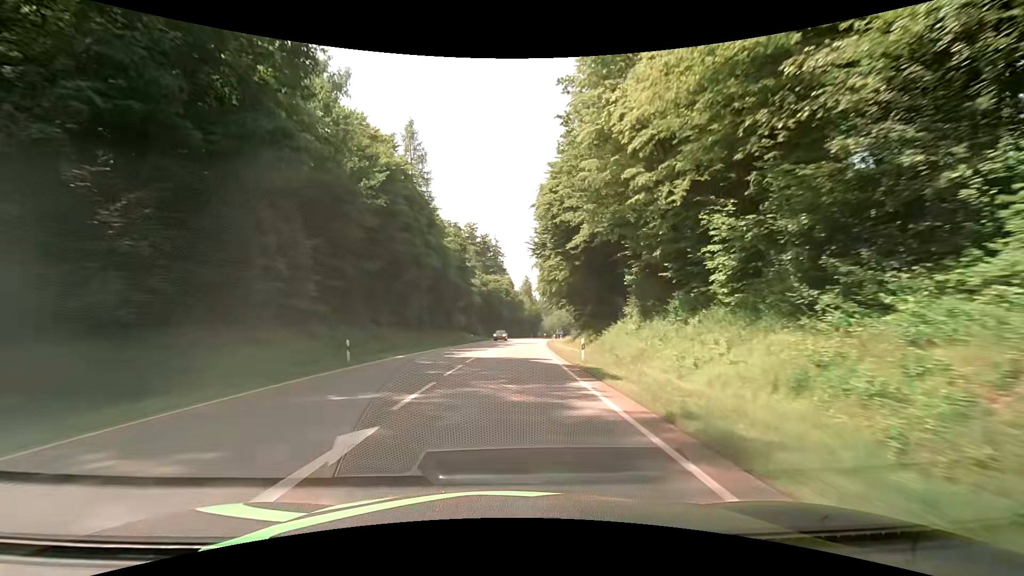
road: secondary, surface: asphalt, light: Day
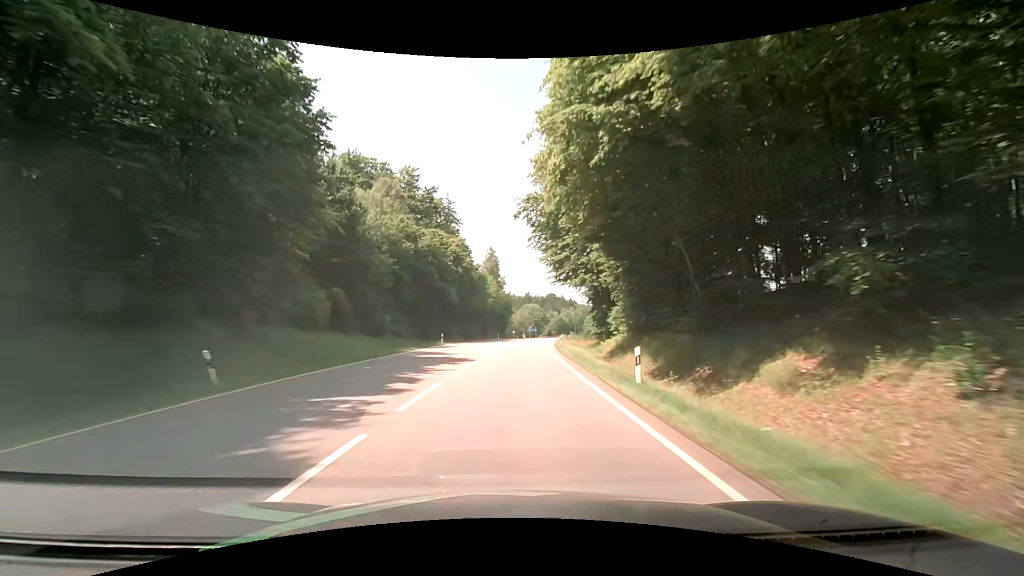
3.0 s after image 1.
(+1.7, +54.0) m; +4°
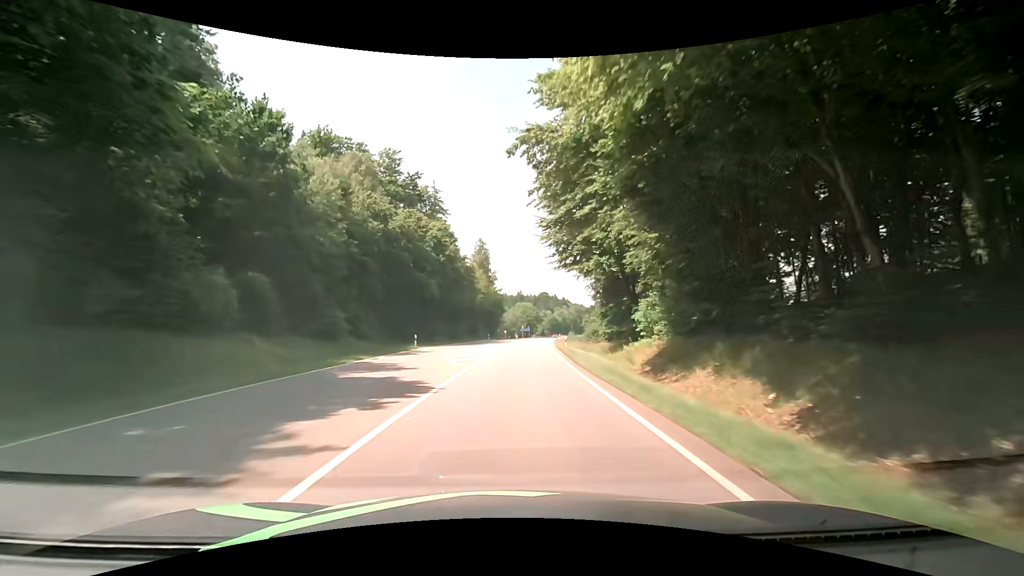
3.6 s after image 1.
(+0.1, +10.8) m; +1°
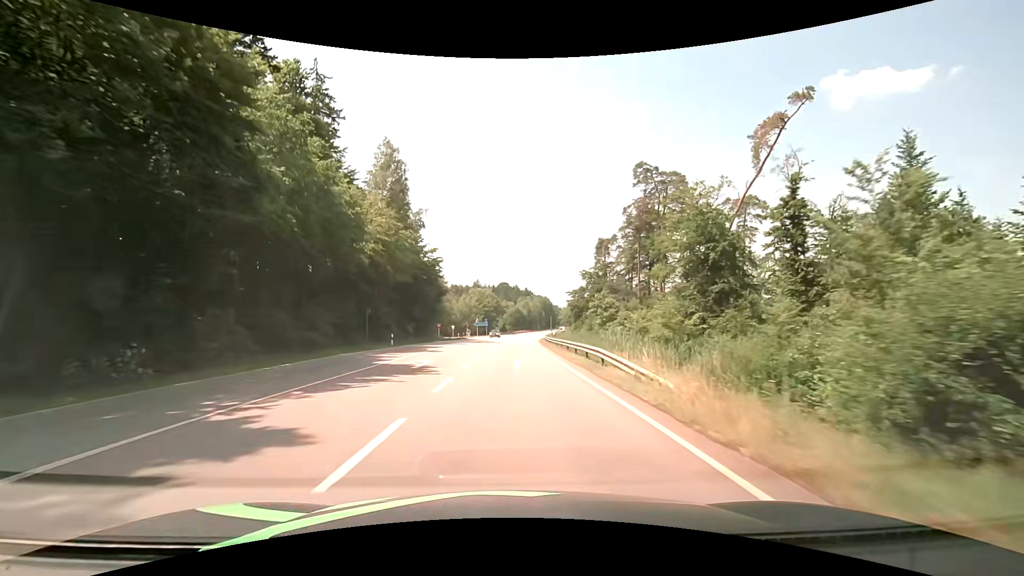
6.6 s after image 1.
(+2.2, +54.1) m; +5°
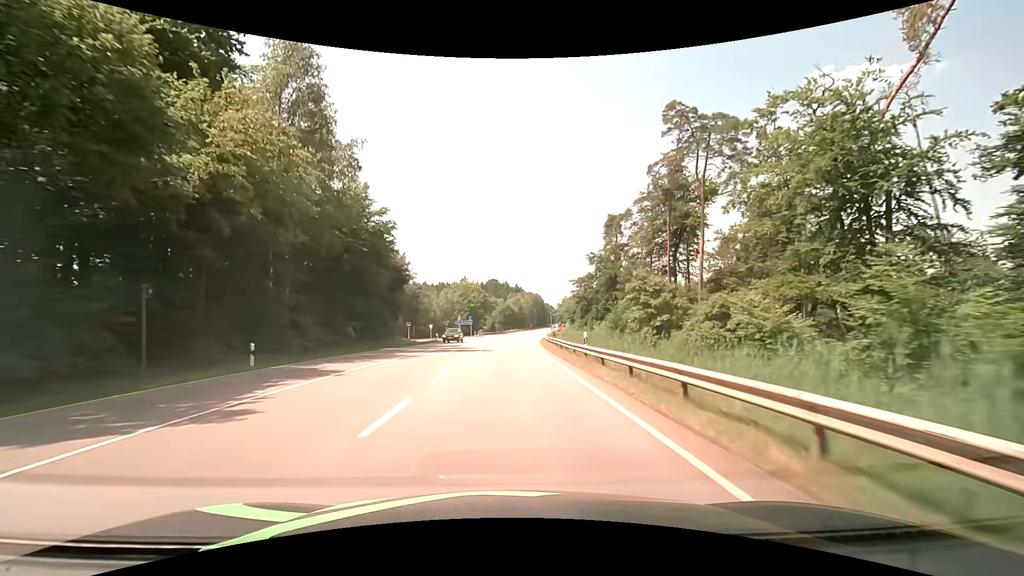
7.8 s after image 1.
(+0.2, +21.6) m; +1°
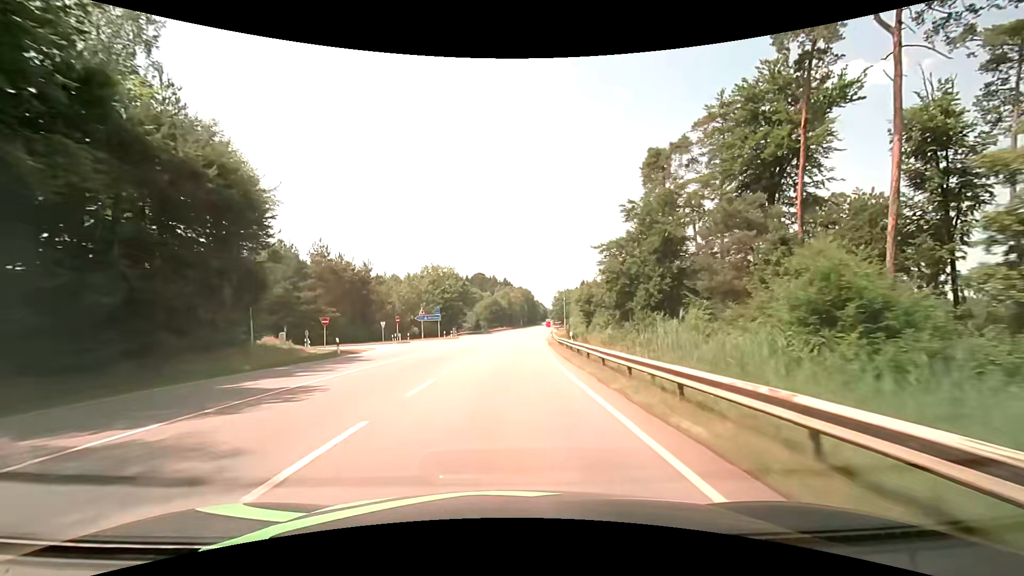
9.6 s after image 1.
(+0.3, +32.4) m; +2°
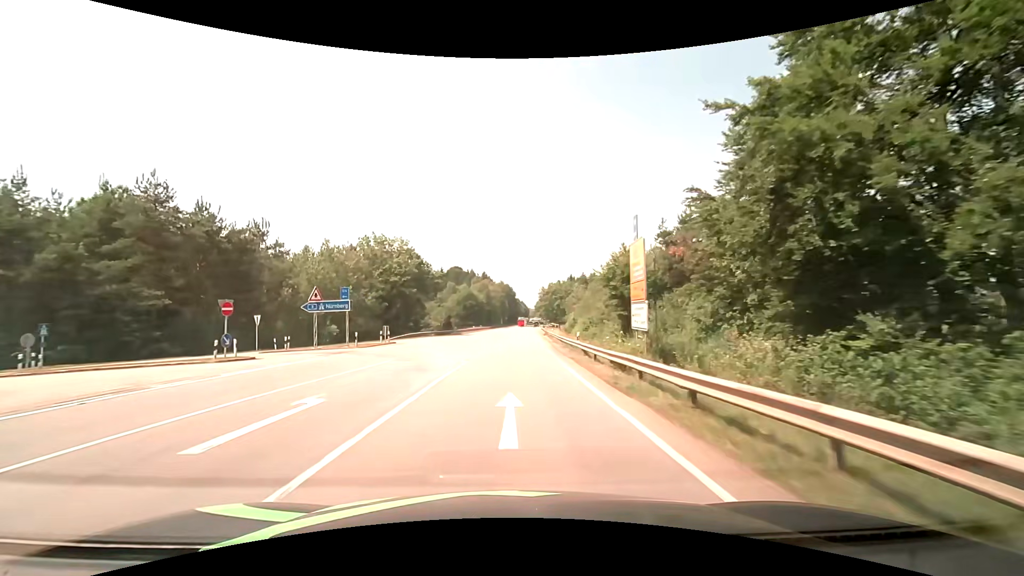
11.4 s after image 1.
(+0.4, +32.4) m; +2°
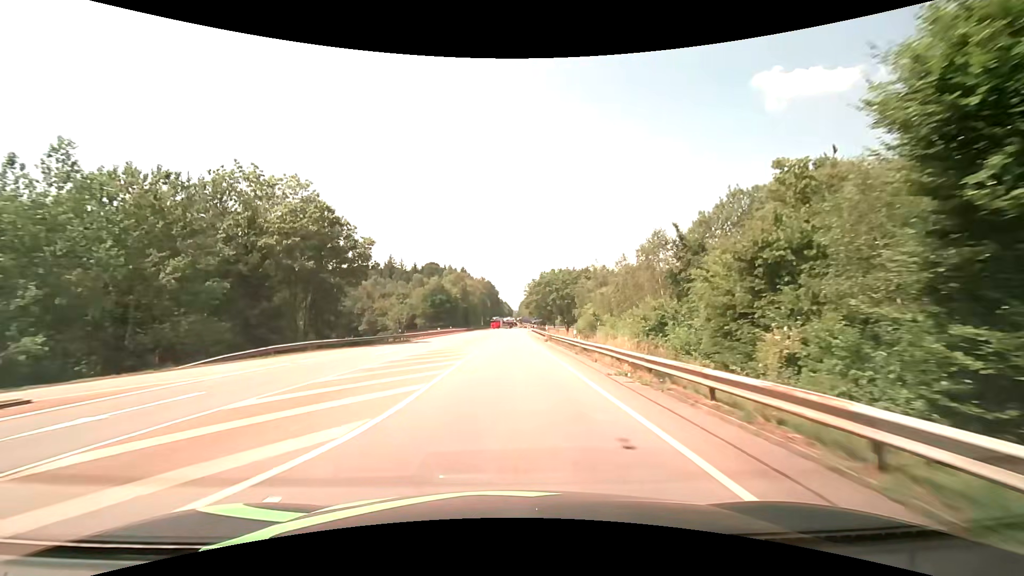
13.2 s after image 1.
(+0.7, +32.4) m; +2°
(0, +10) (0, +20) (0, +30) (0, +40) (0, +50) (0, +60) (0, +70) (0, +80) (+1, +90) (+1, +100) m
